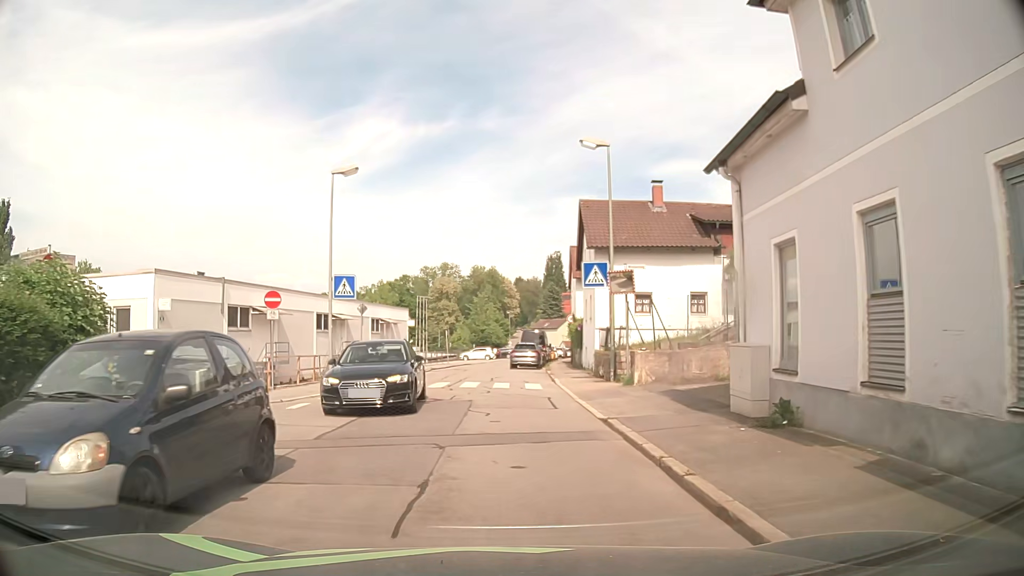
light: Day
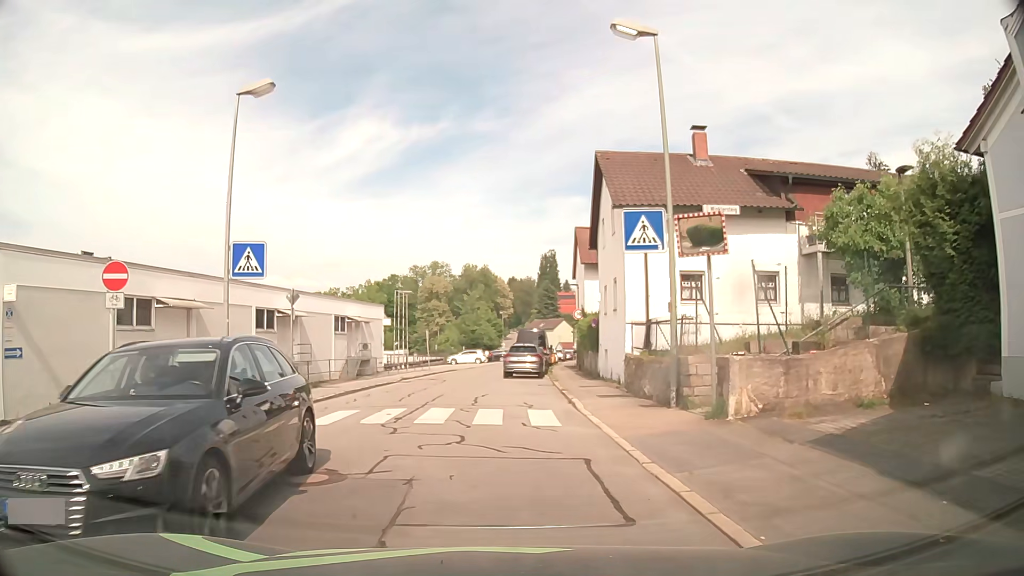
(0.0, +9.0) m; +1°
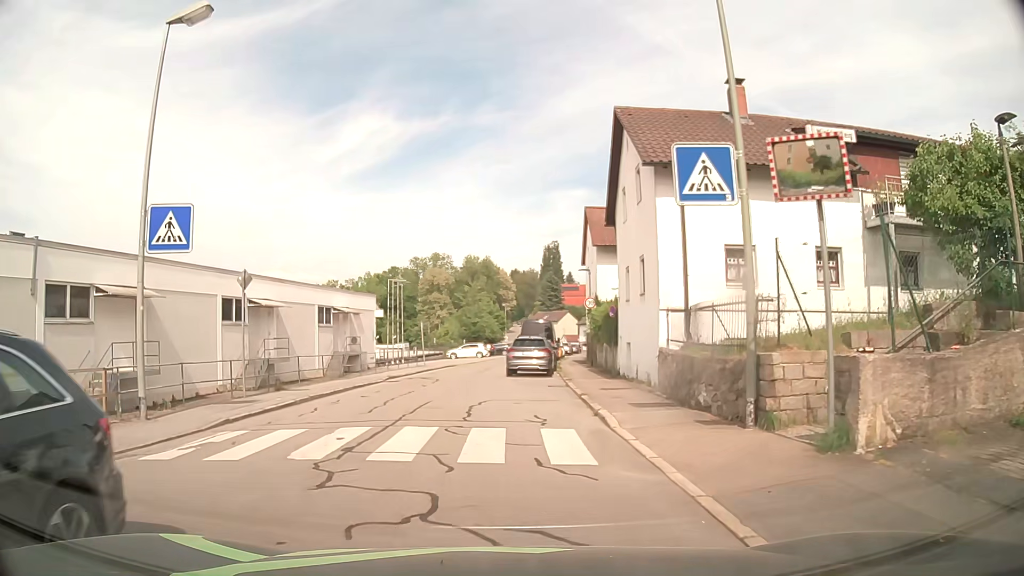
(0.0, +4.1) m; -1°
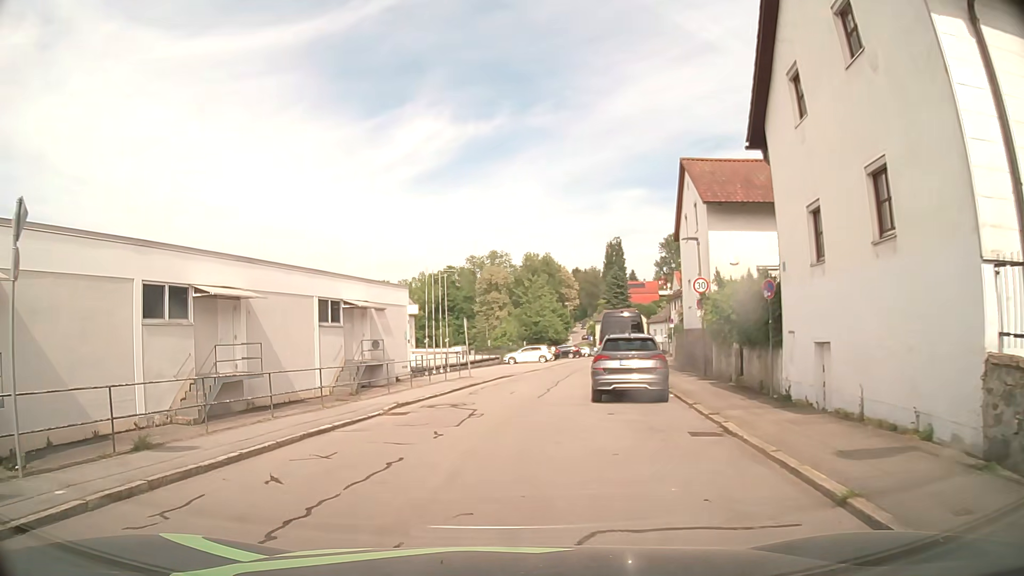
(-0.3, +10.4) m; -5°
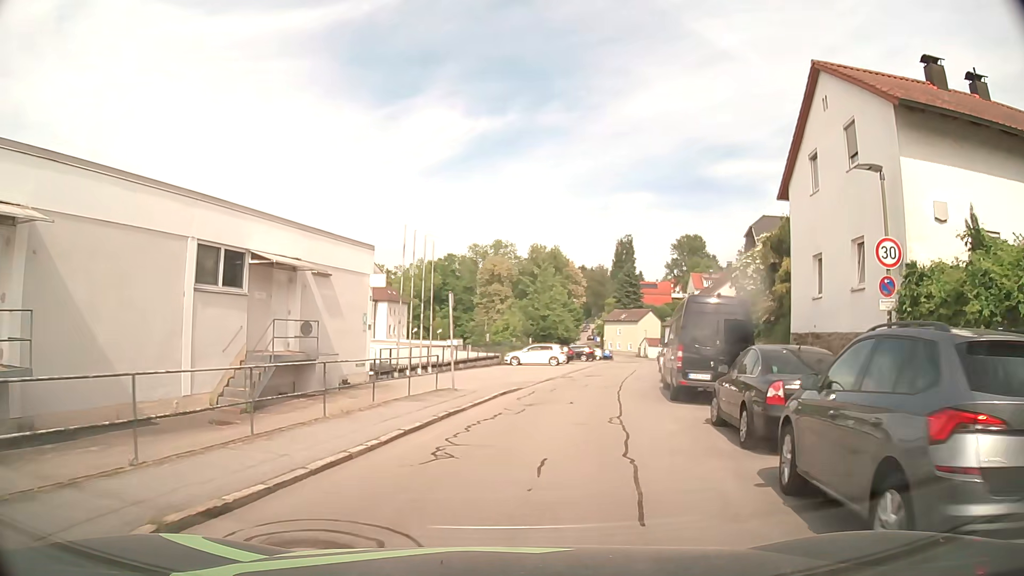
(-0.3, +12.0) m; -1°
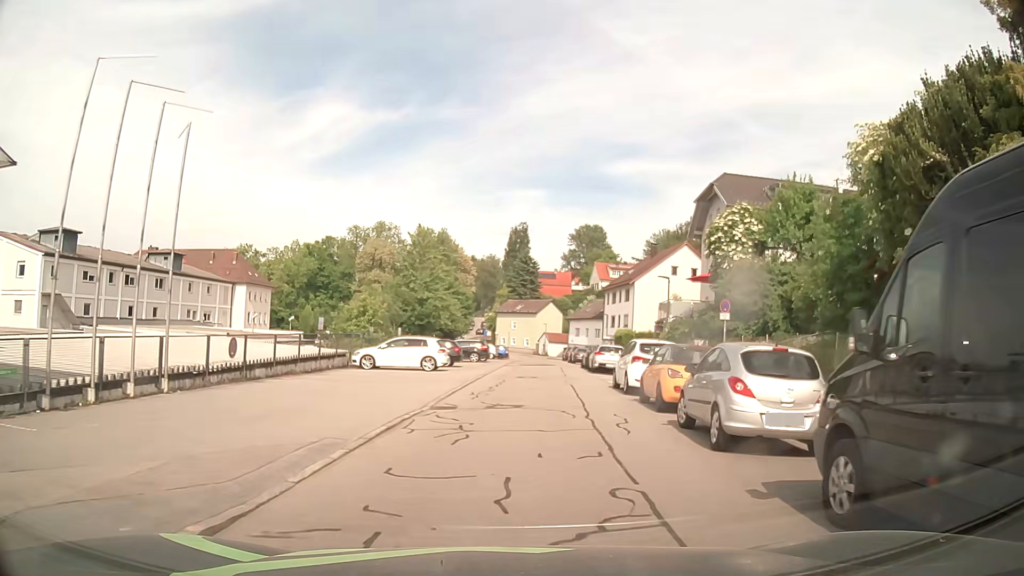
(+1.6, +17.1) m; +10°
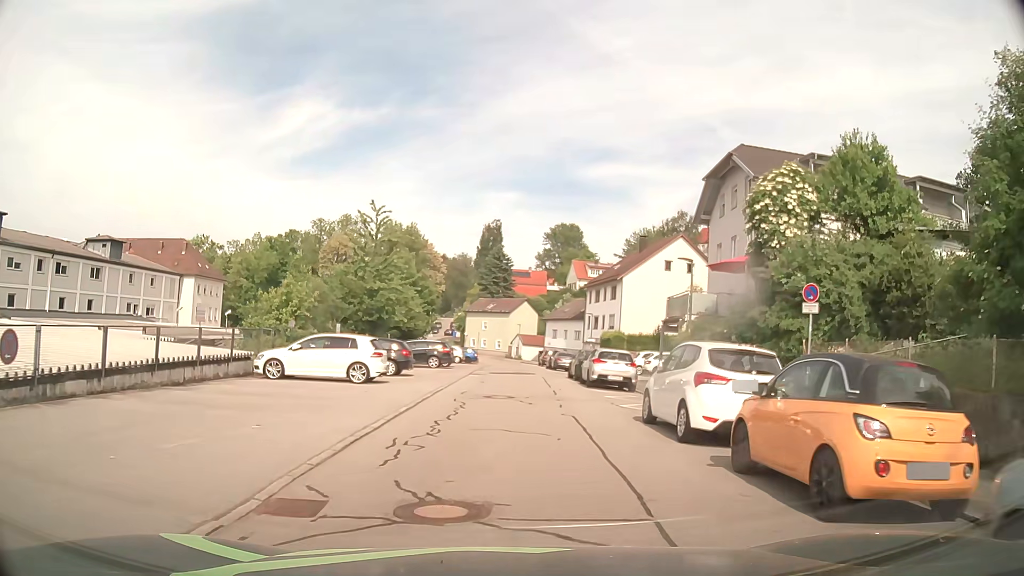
(+0.2, +8.8) m; +3°
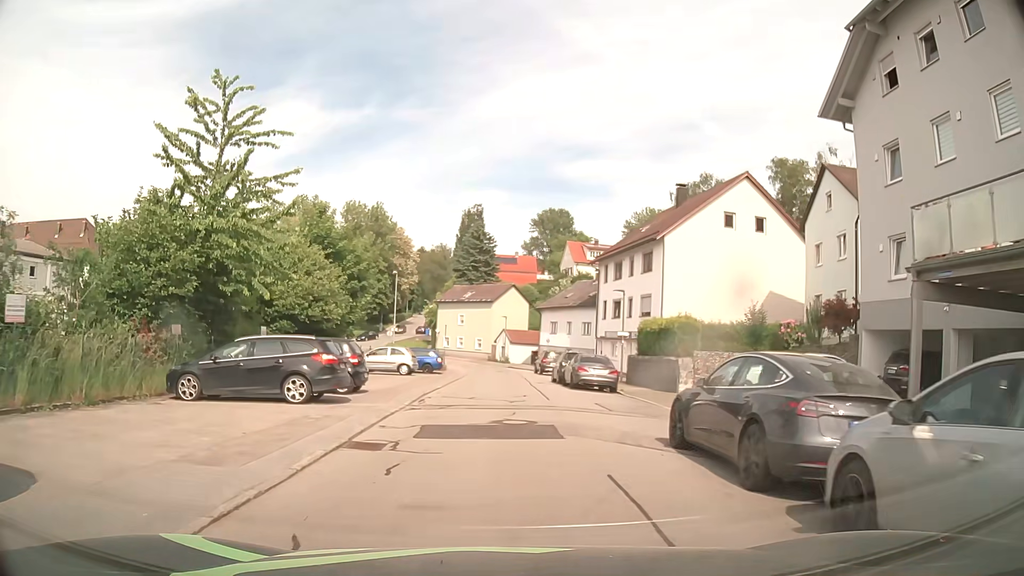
(+0.3, +22.2) m; +1°
(0, +10) (0, +20) (0, +30) (0, +40) (0, +50) (-1, +60) (-3, +70) (-8, +78) (-15, +86) (-22, +93) m
